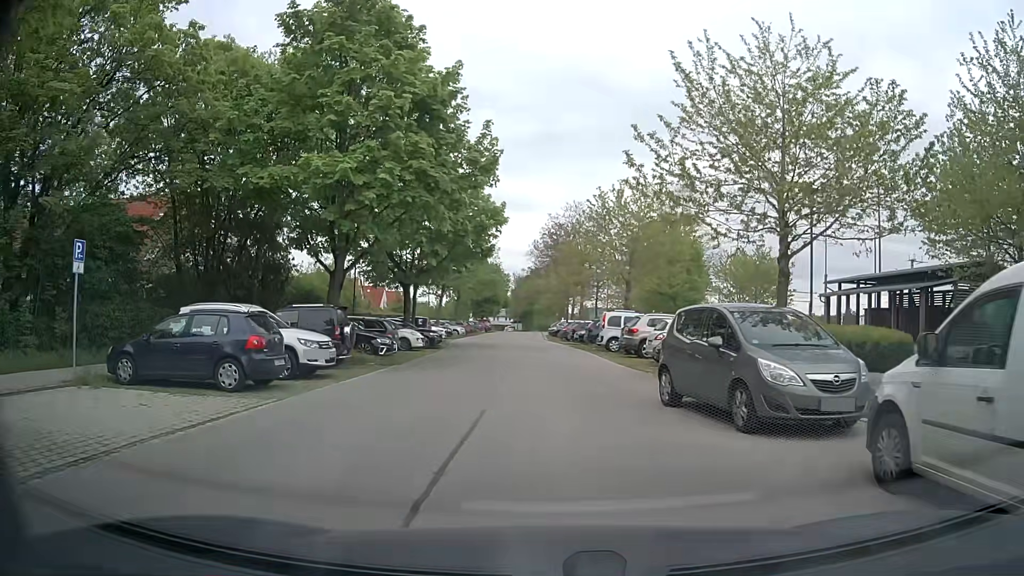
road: residential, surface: asphalt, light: Day
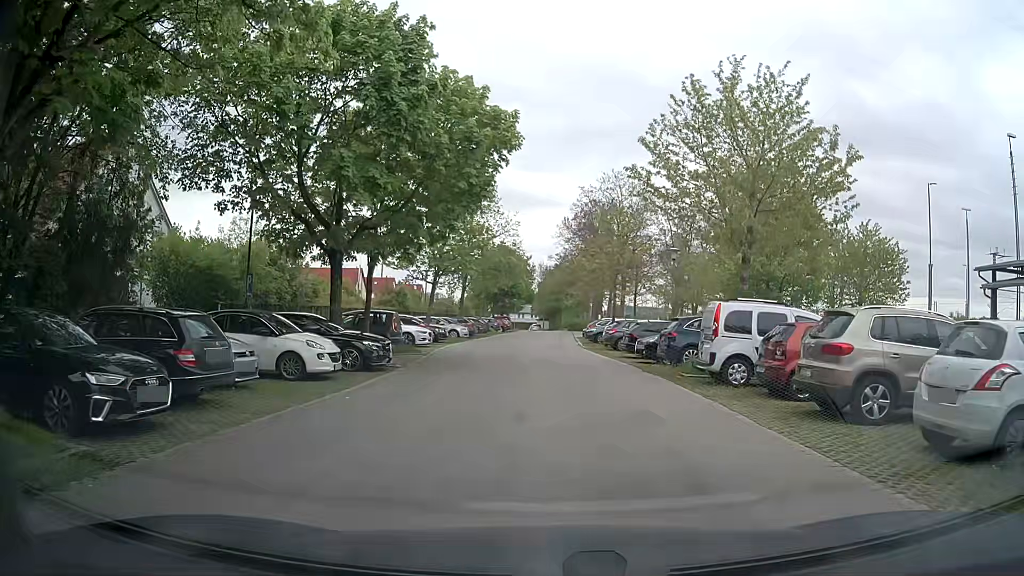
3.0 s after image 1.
(-0.3, +16.2) m; -2°
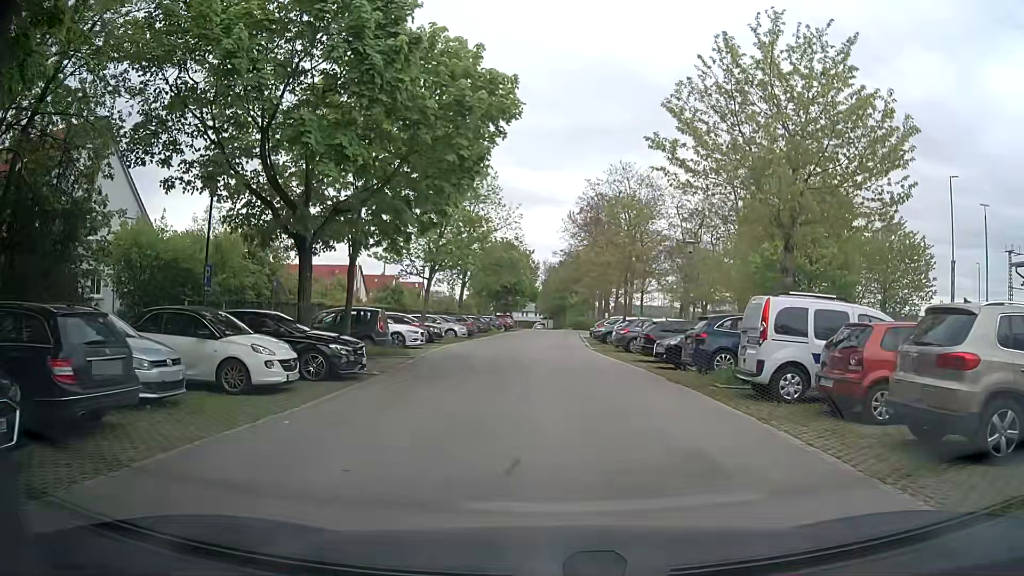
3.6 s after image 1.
(0.0, +3.0) m; -2°
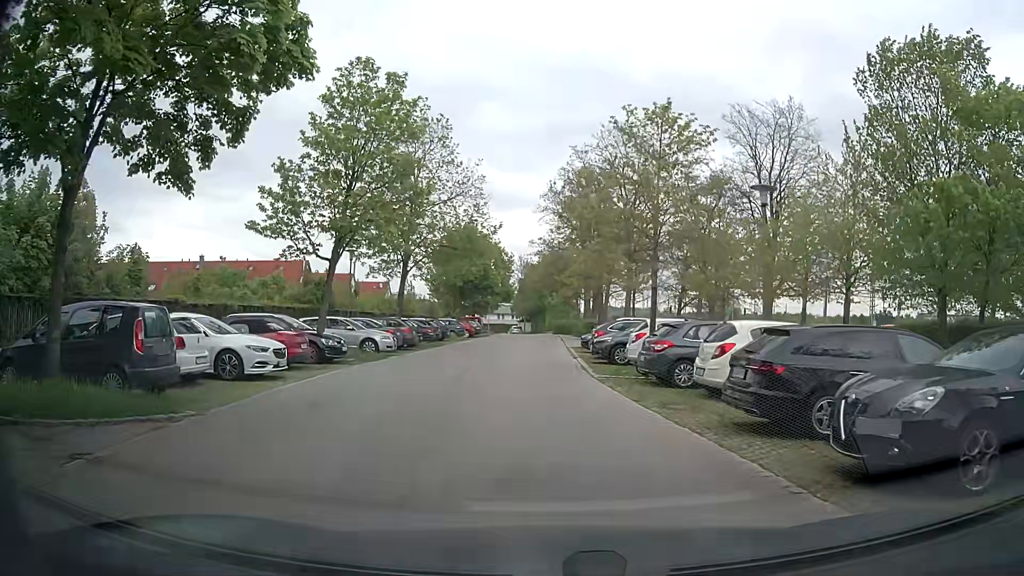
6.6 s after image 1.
(+0.7, +13.7) m; +3°
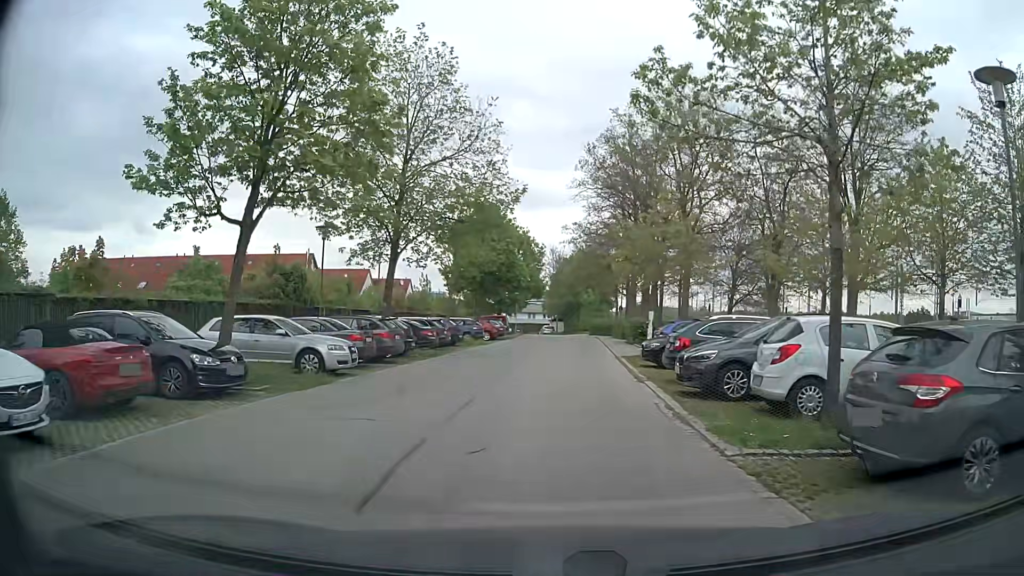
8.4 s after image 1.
(-0.2, +9.6) m; -3°
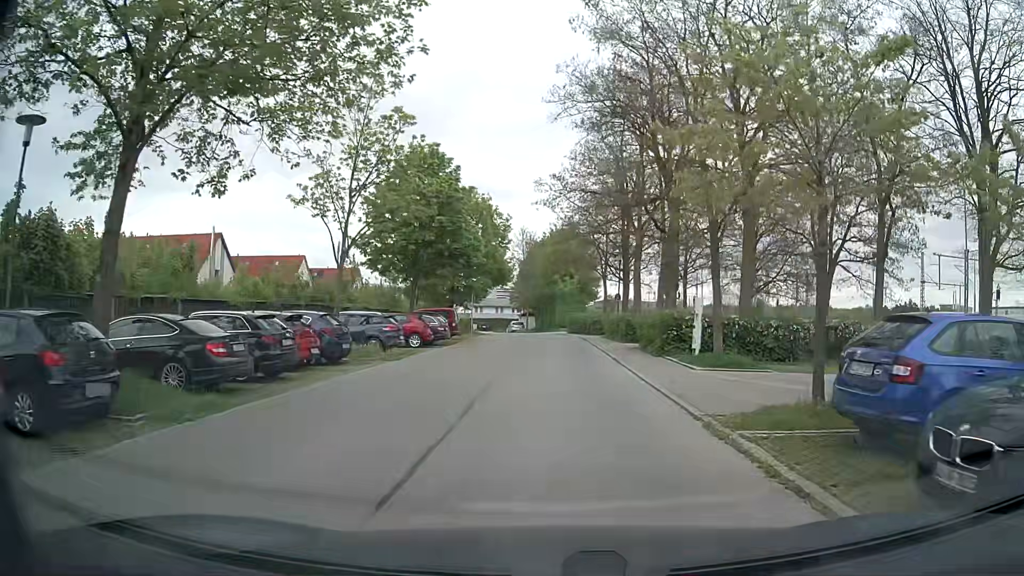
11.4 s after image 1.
(+0.2, +16.6) m; +2°
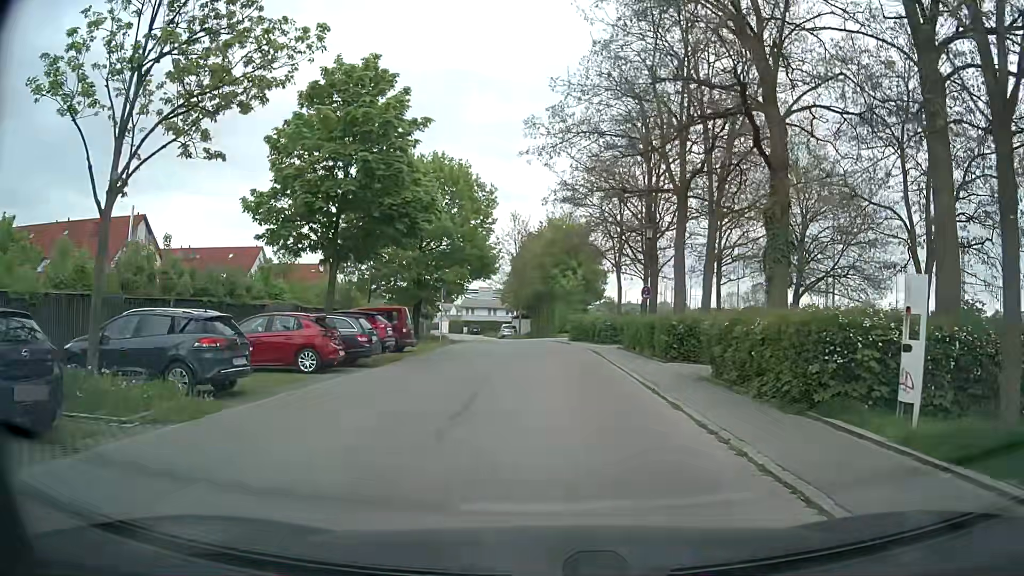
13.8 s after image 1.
(+0.2, +12.4) m; -1°
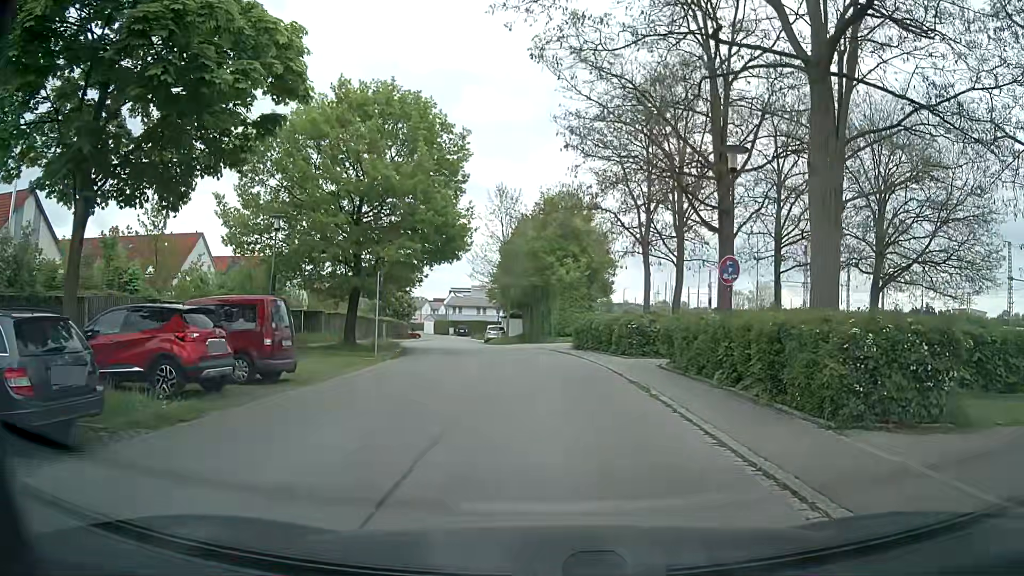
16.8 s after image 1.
(+0.3, +12.7) m; +2°
(0, +10) (0, +20) (-1, +30) (-3, +40) (-6, +49) (-7, +59) (-9, +69) (-10, +79) (-11, +89) (-13, +99) m
